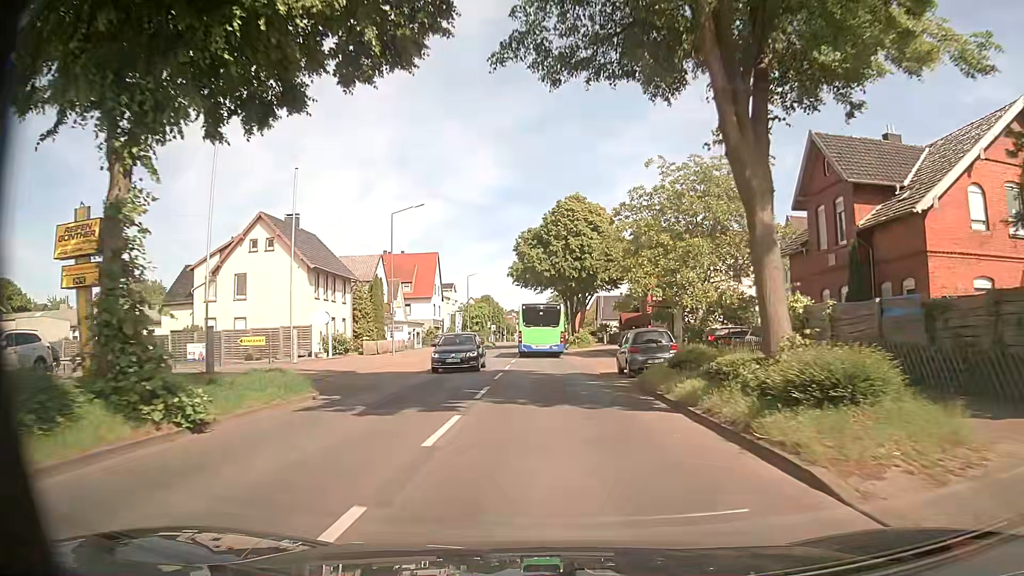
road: secondary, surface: asphalt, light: Day
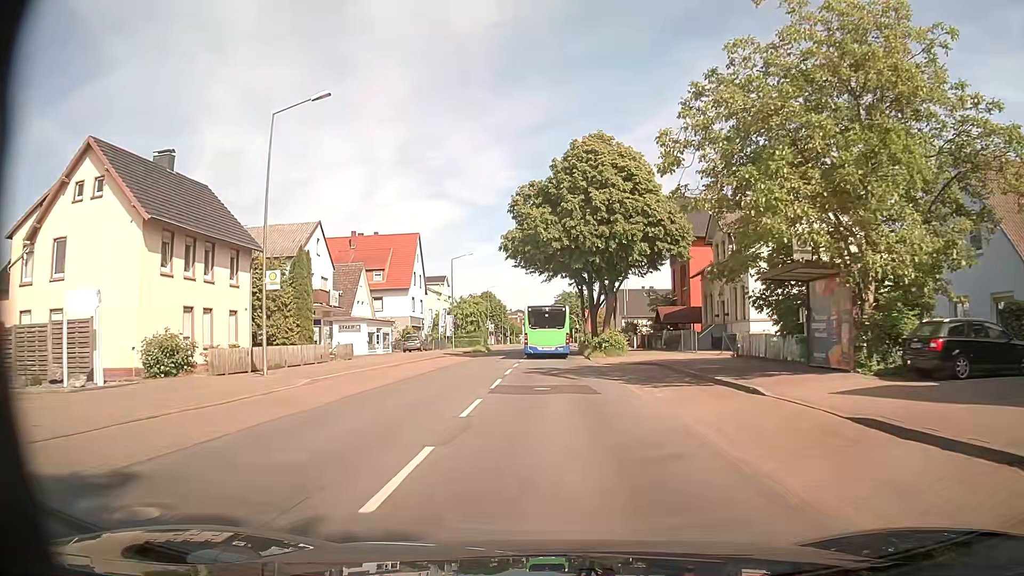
(-0.1, +21.1) m; 0°
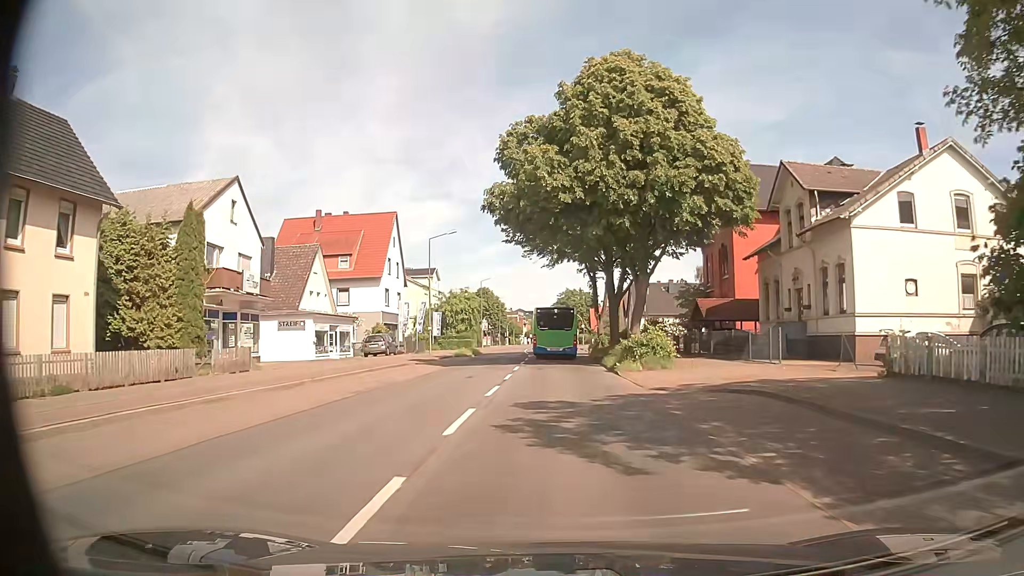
(-0.1, +14.1) m; -1°
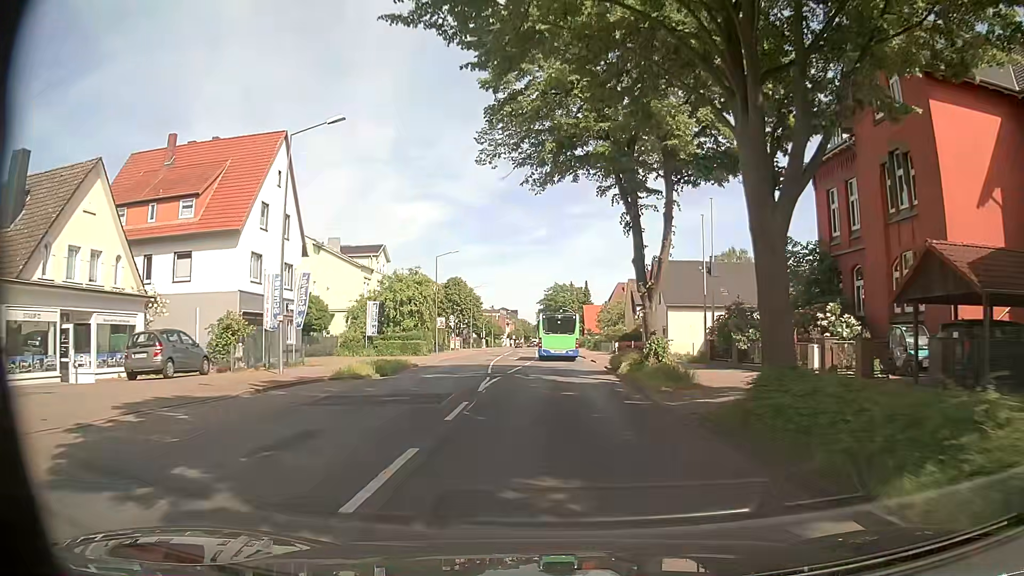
(+0.3, +28.1) m; +2°
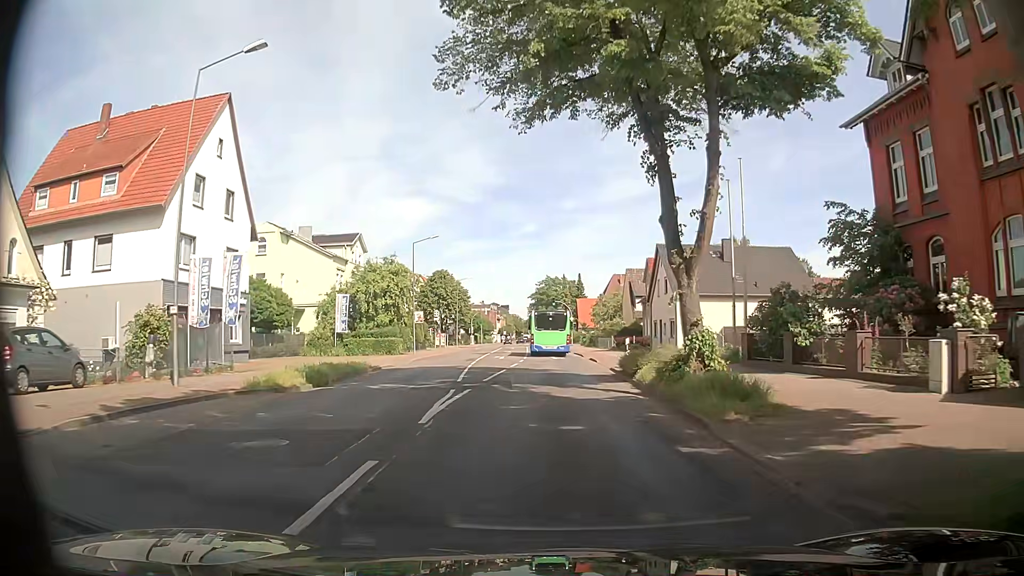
(+0.1, +7.1) m; -1°
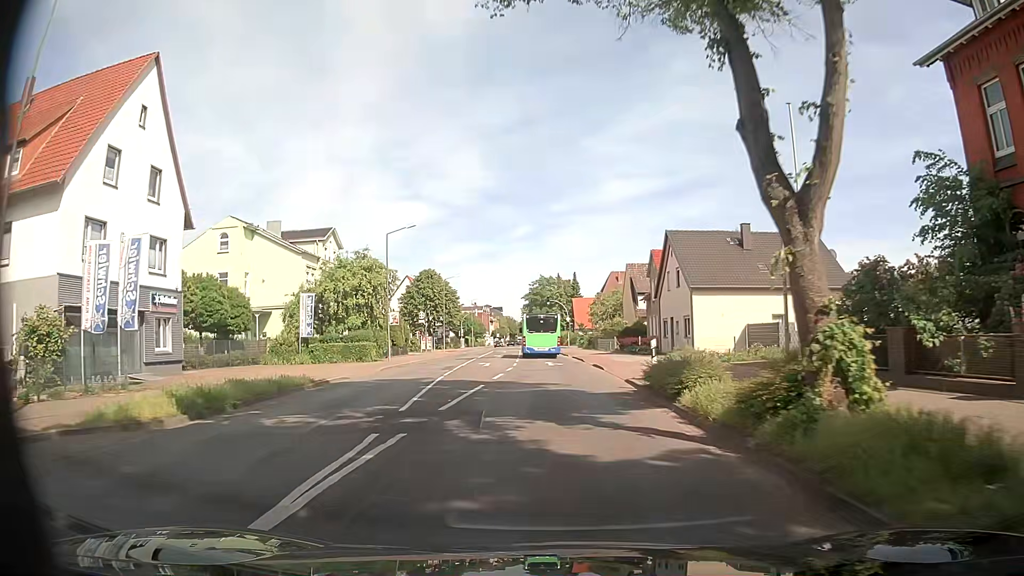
(+0.2, +7.1) m; +1°
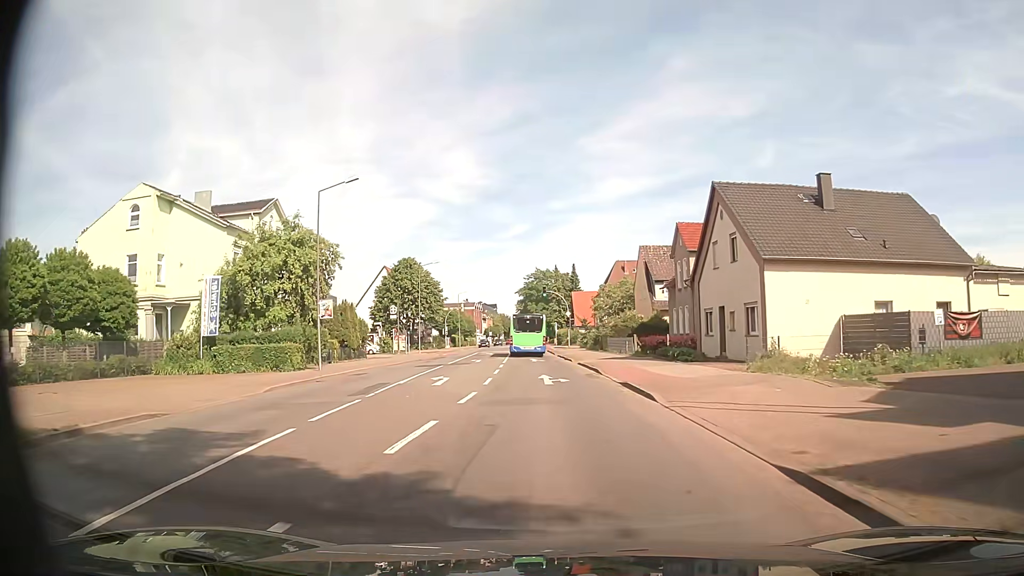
(+0.2, +14.4) m; 0°
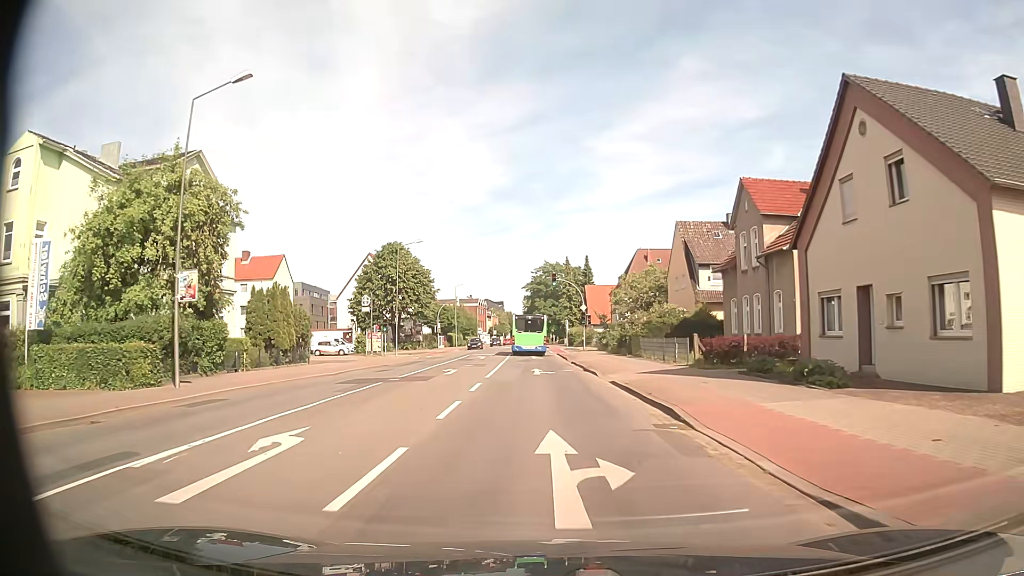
(0.0, +14.7) m; 0°
(0, +10) (0, +20) (0, +30) (-1, +40) (-1, +50) (-1, +60) (-1, +70) (-2, +80) (-2, +90) (-2, +100) m
